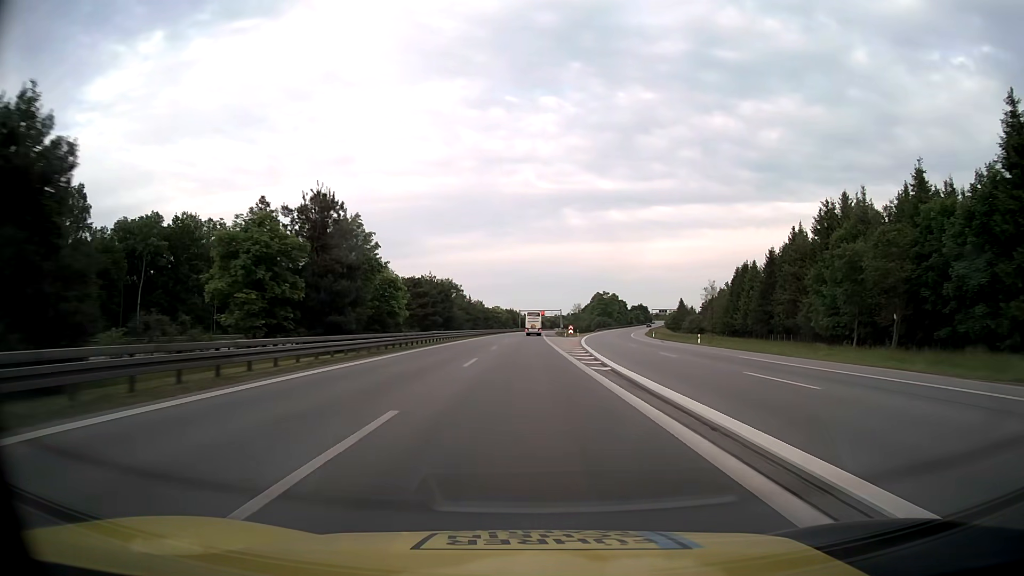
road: motorway_link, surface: asphalt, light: Day
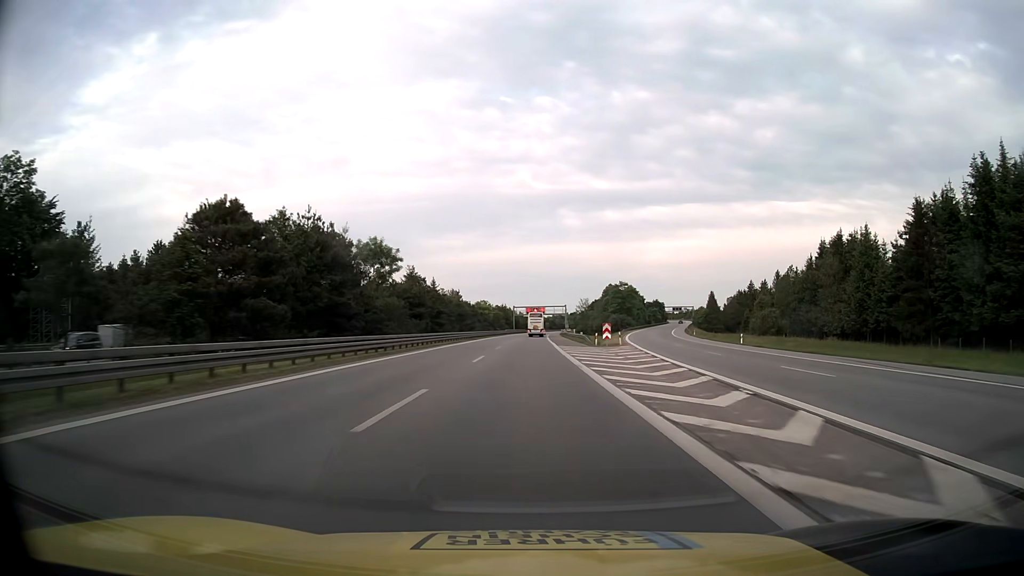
(+0.1, +50.3) m; 0°
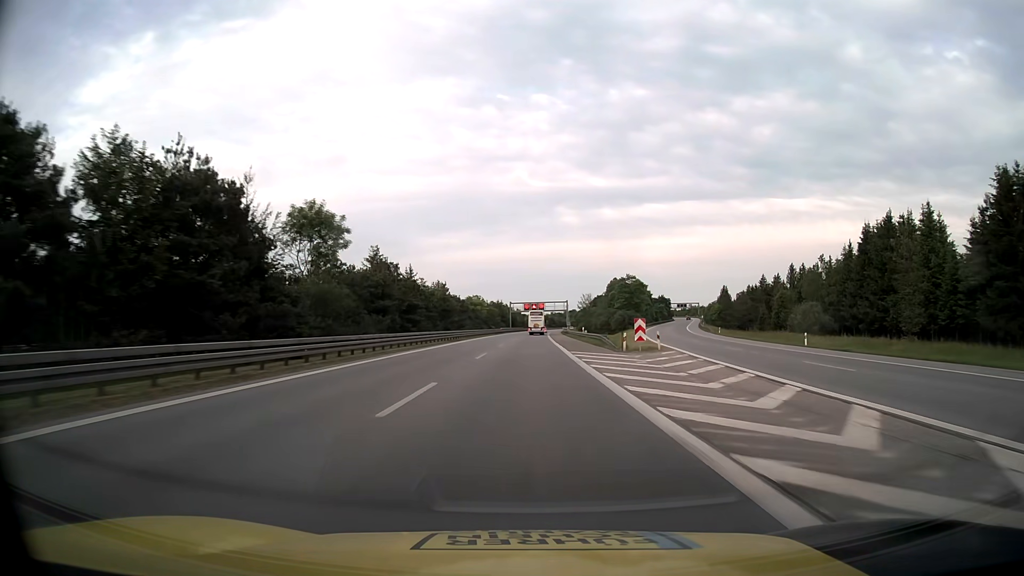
(0.0, +16.8) m; 0°
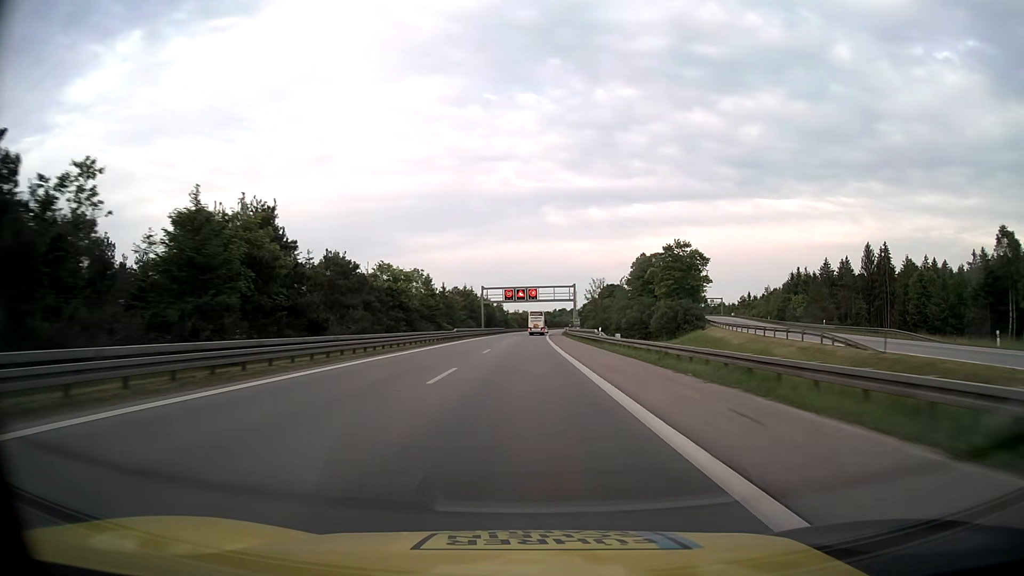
(+0.7, +67.1) m; +1°
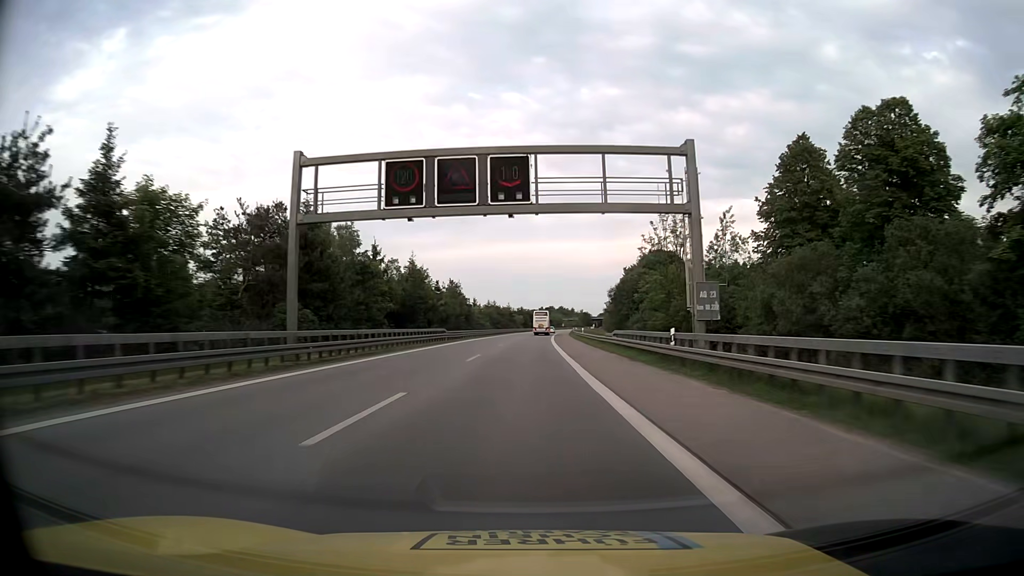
(+1.0, +83.9) m; +1°
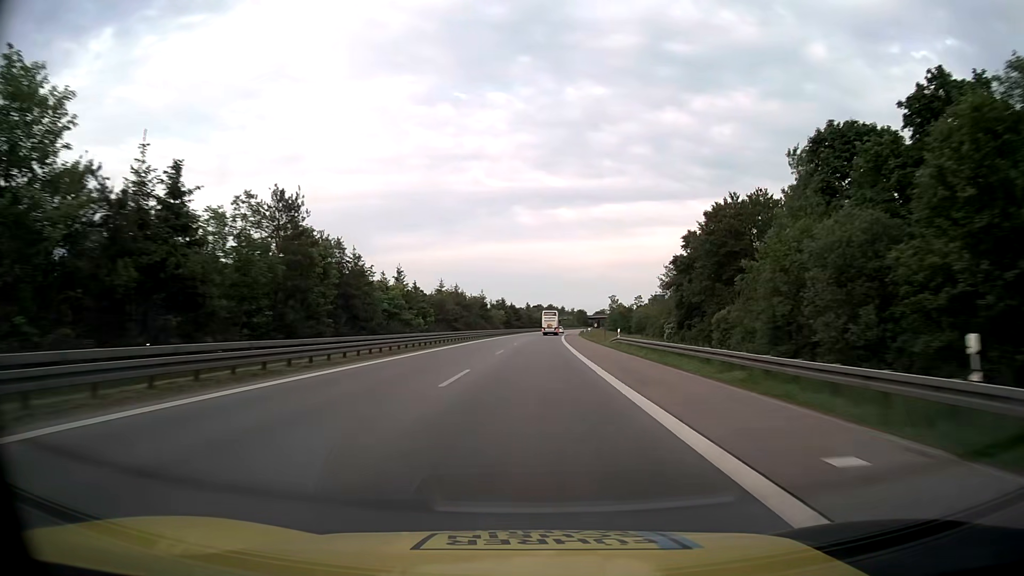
(+0.8, +67.2) m; +1°
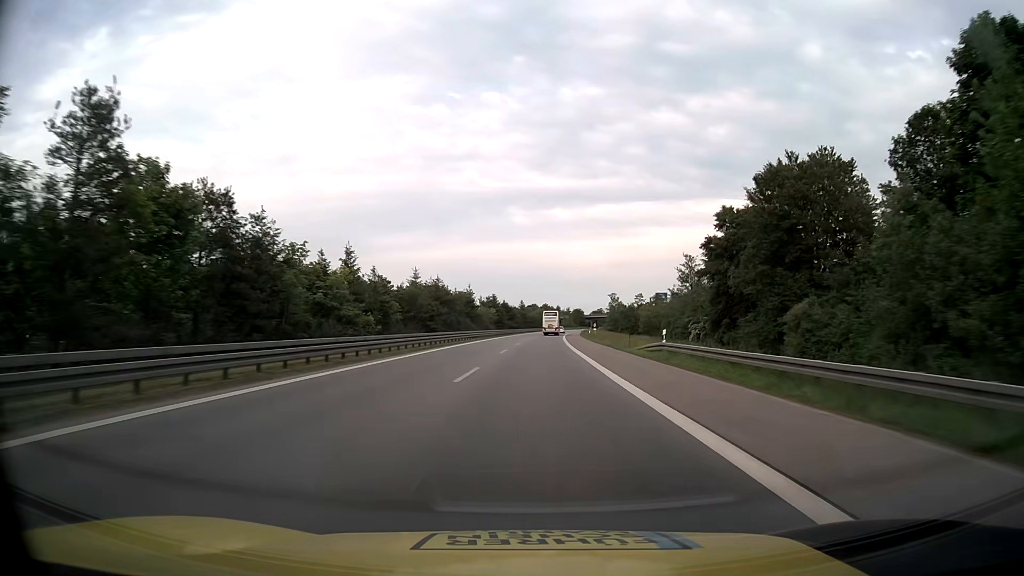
(+0.1, +16.8) m; 0°
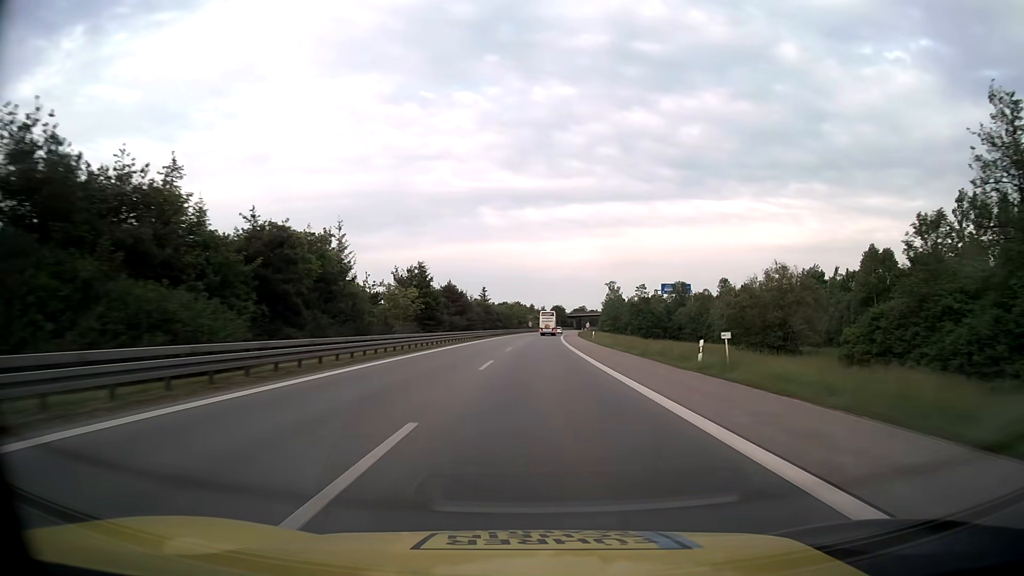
(+1.3, +67.2) m; +2°
(0, +10) (0, +20) (0, +30) (0, +40) (+1, +50) (+1, +60) (+1, +70) (+2, +80) (+2, +90) (+3, +100) m
